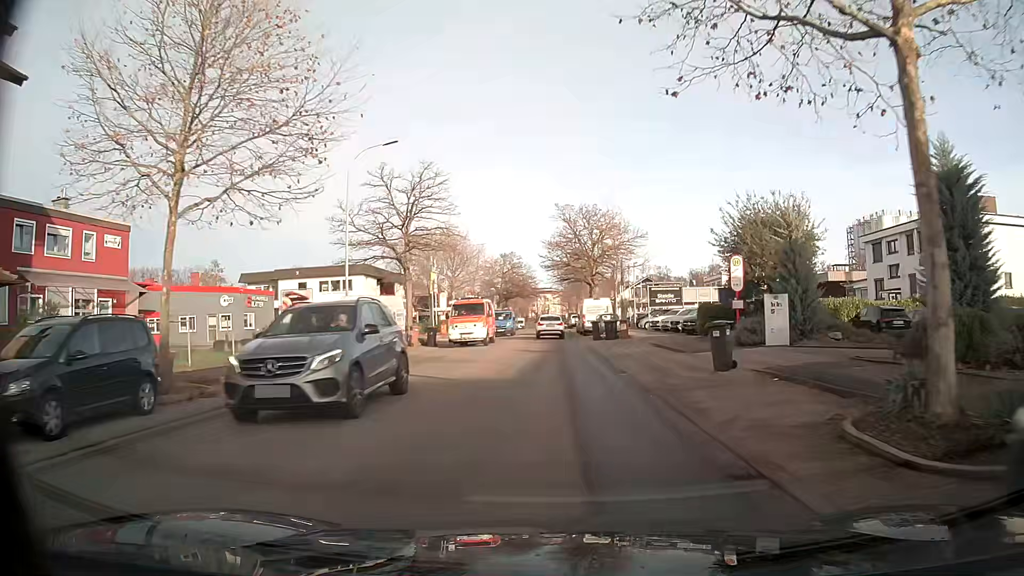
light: Day
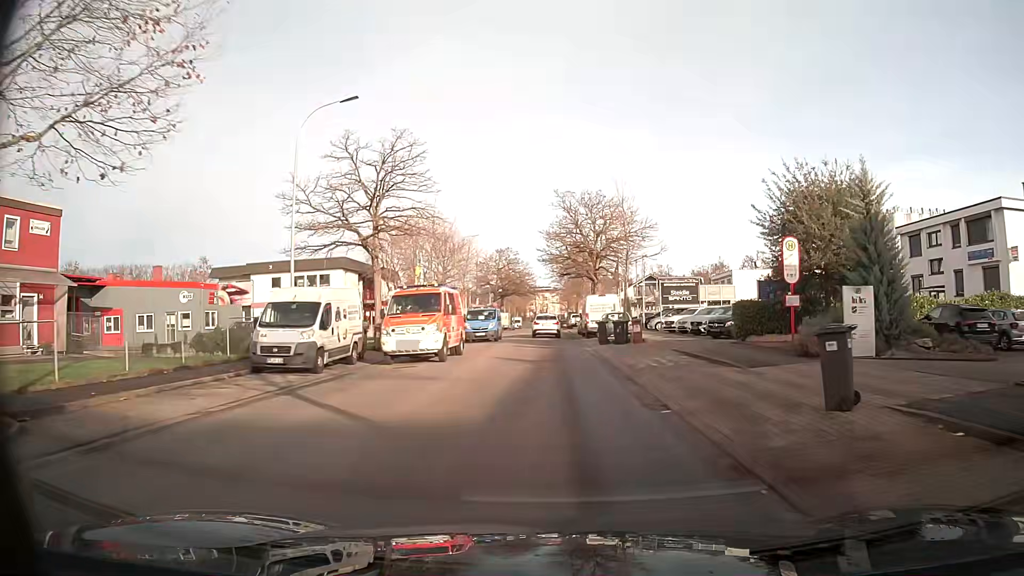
(0.0, +6.4) m; 0°
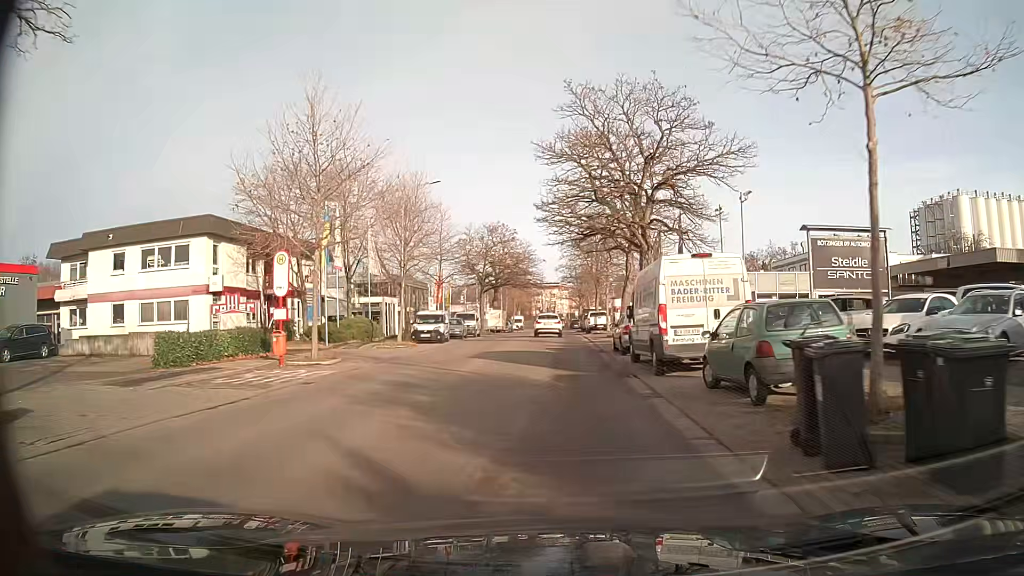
(-0.1, +25.5) m; -1°
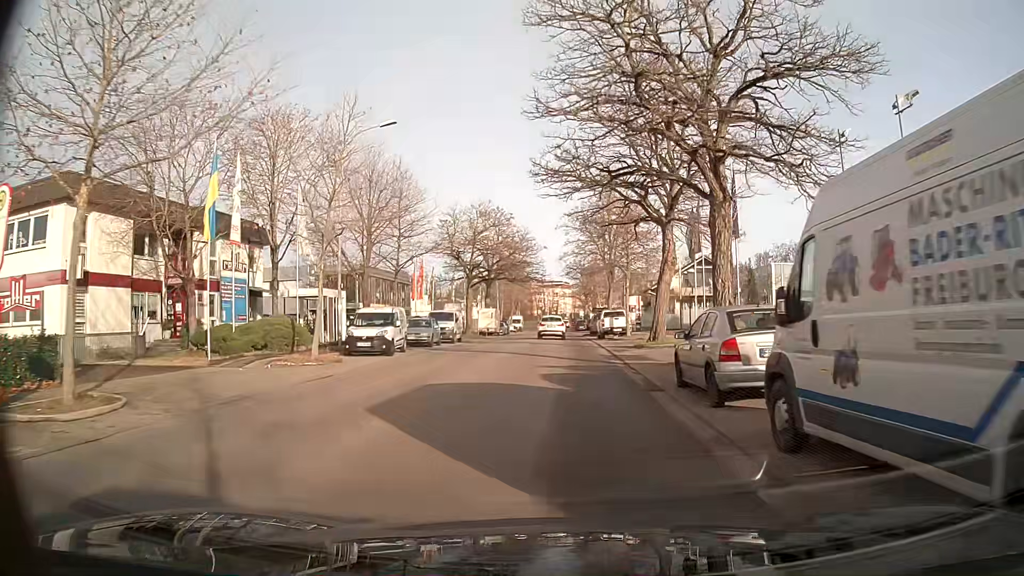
(0.0, +12.2) m; 0°
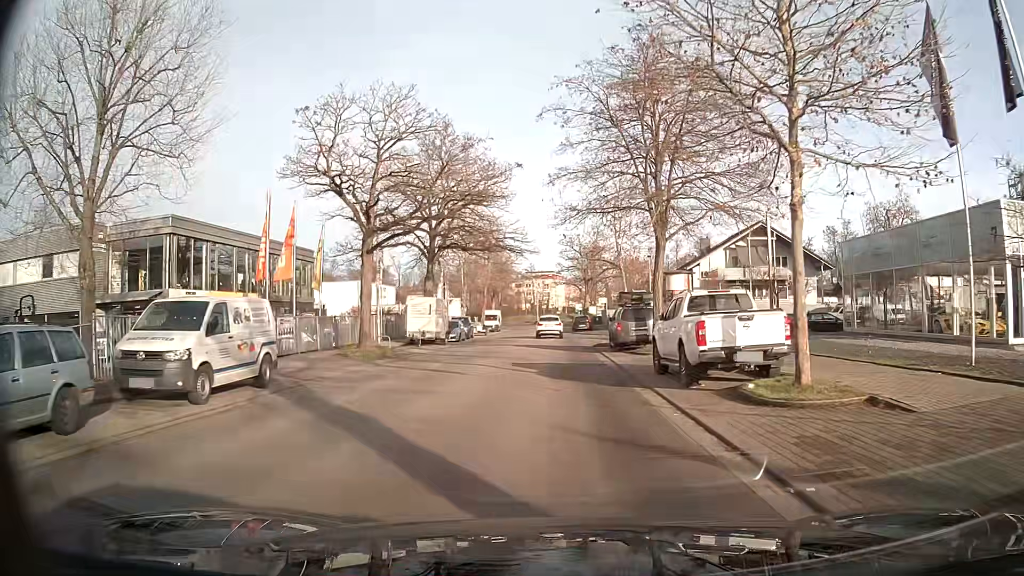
(+0.2, +28.2) m; +1°
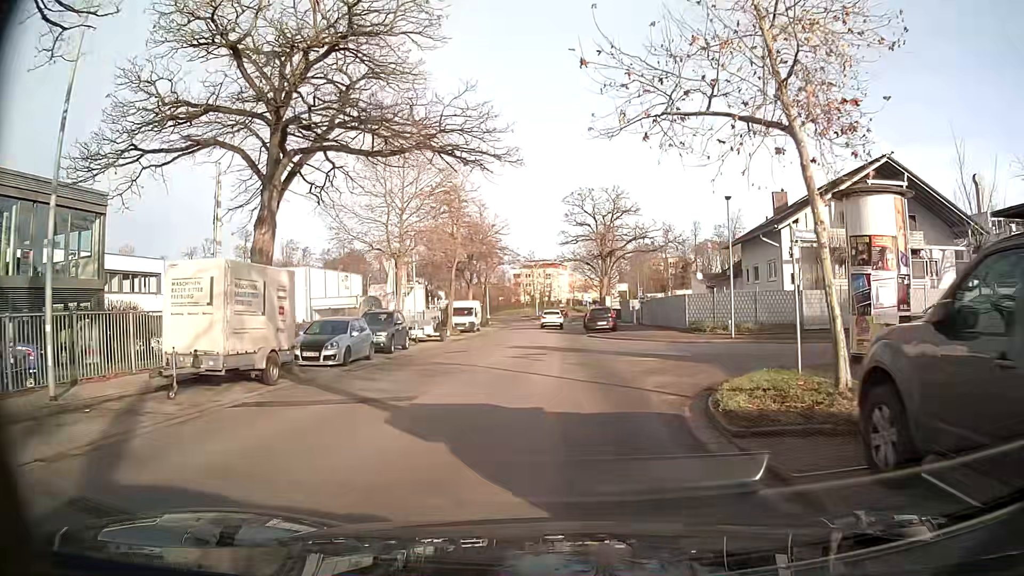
(0.0, +24.1) m; 0°
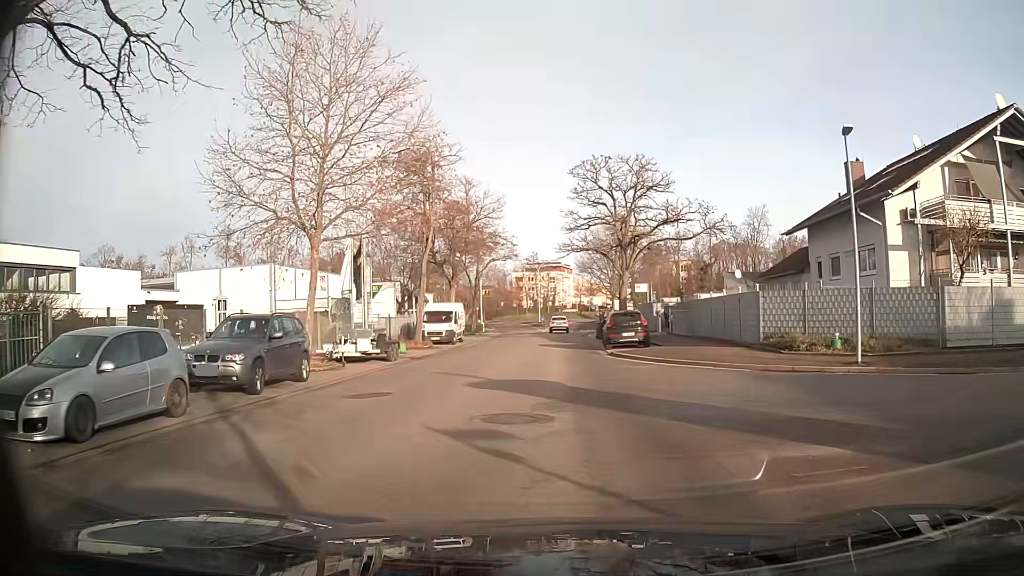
(0.0, +12.4) m; 0°
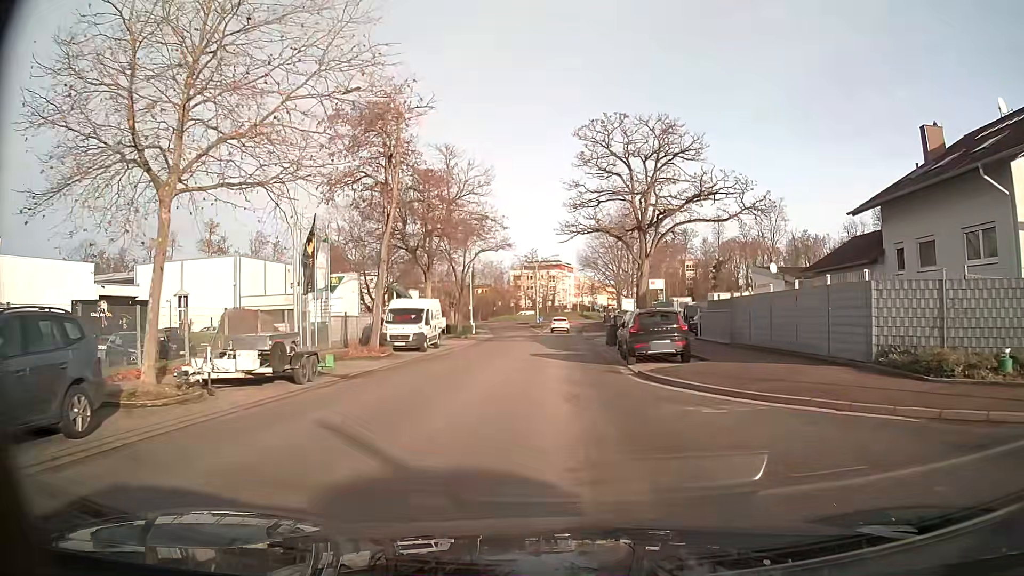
(0.0, +8.9) m; 0°
